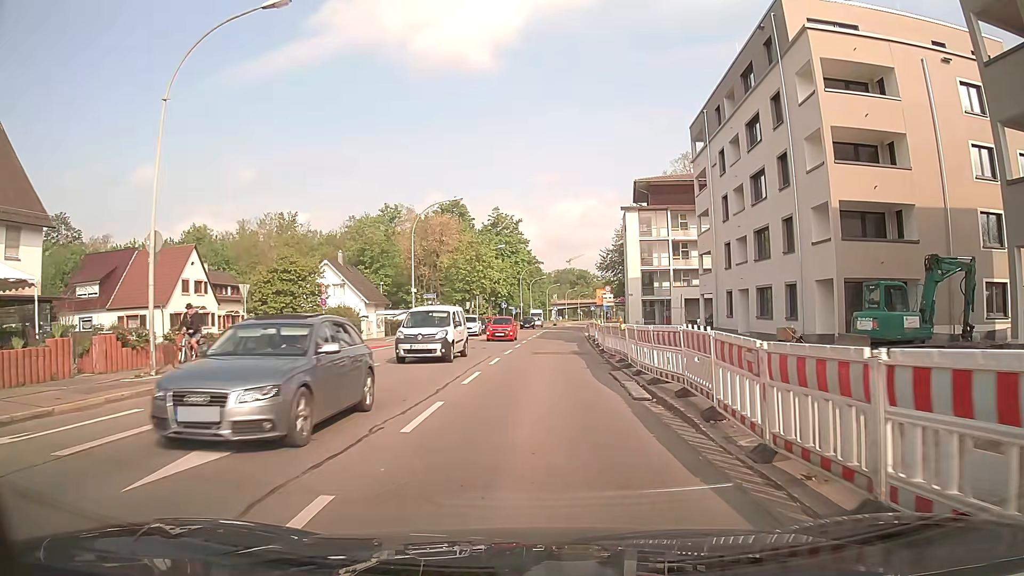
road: secondary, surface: asphalt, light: Day
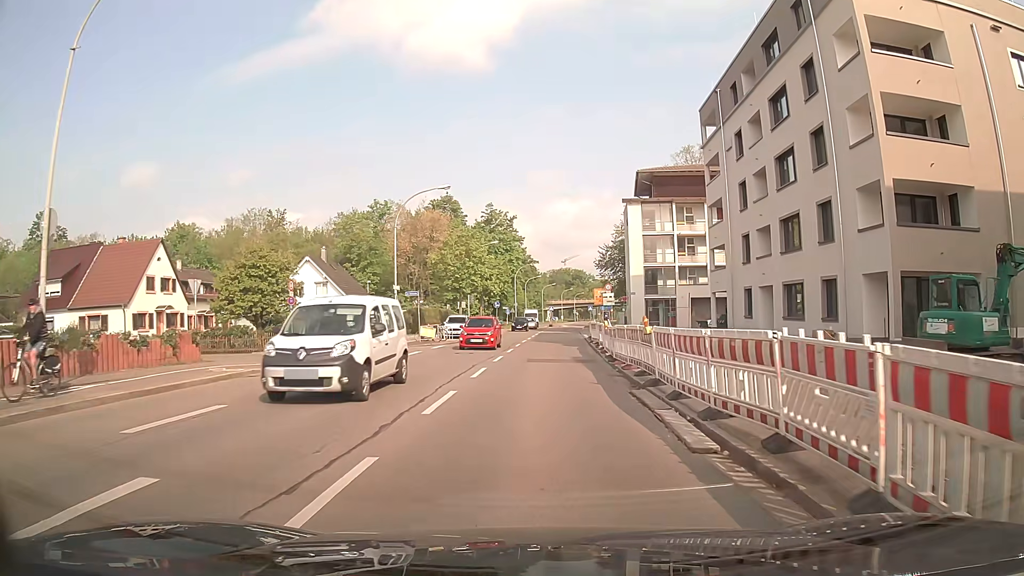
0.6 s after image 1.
(0.0, +4.5) m; +1°
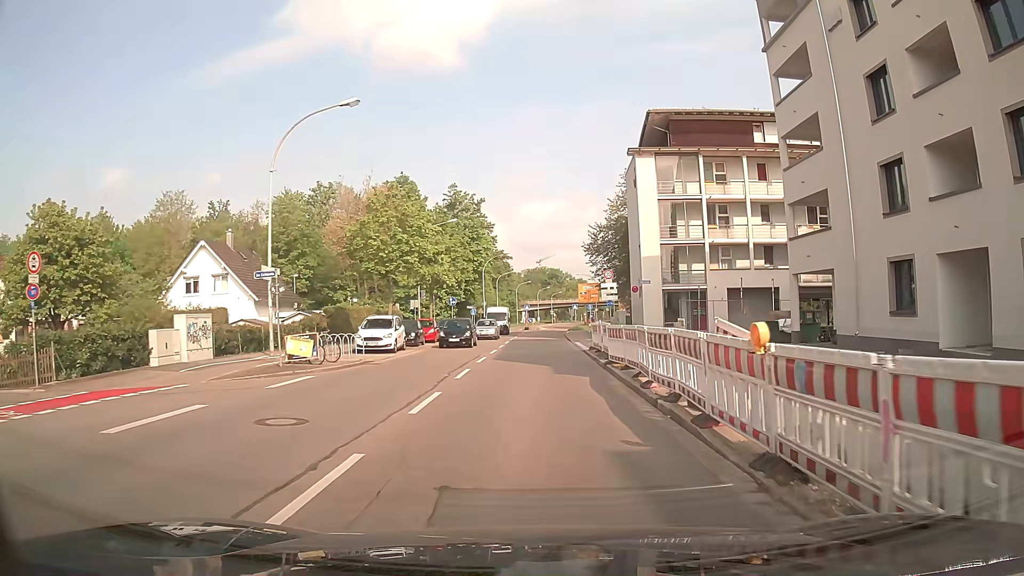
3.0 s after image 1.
(+0.4, +18.0) m; +2°
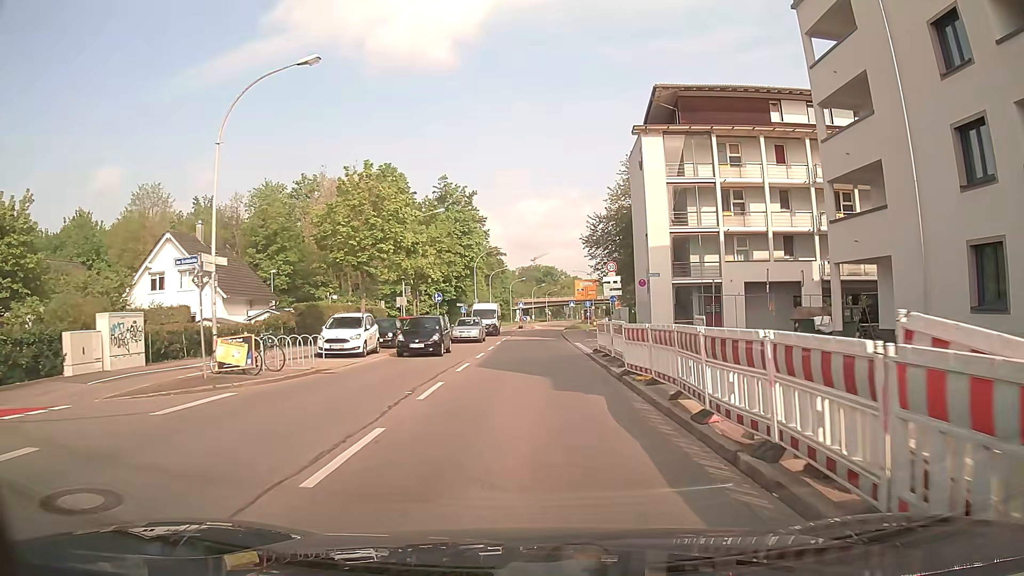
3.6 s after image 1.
(0.0, +4.5) m; 0°
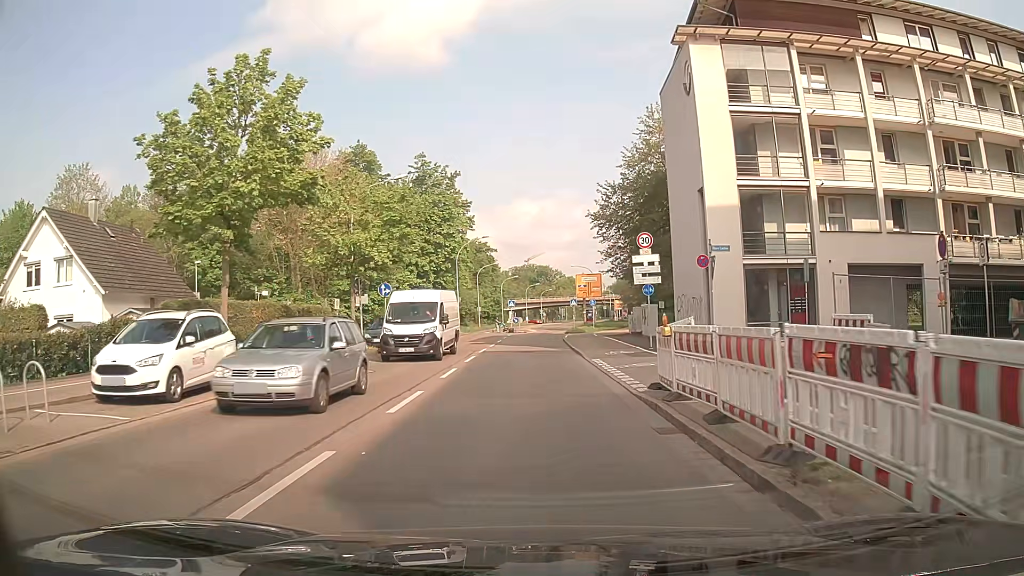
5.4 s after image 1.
(+0.1, +13.6) m; -1°
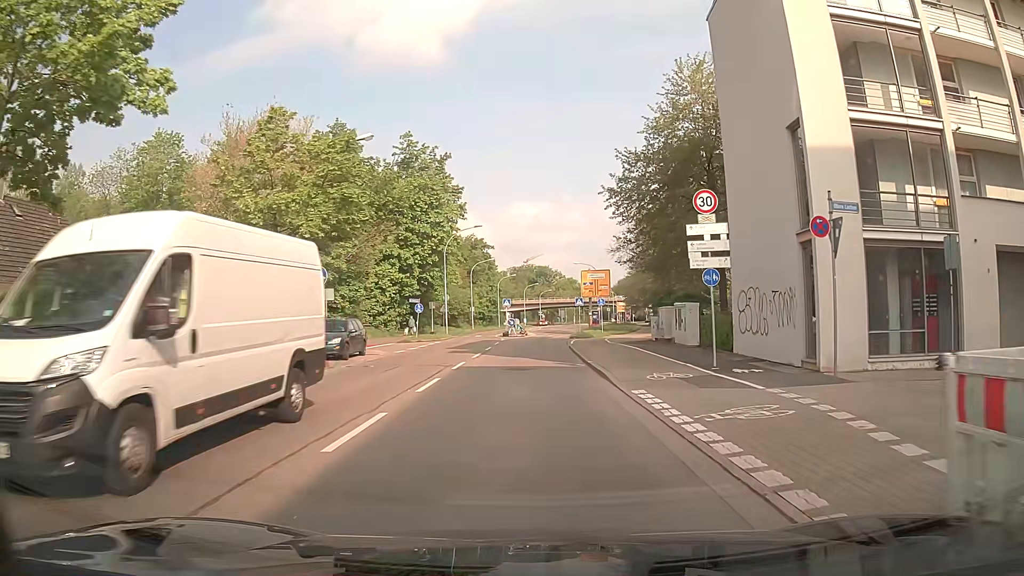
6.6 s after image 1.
(+0.2, +9.0) m; +1°
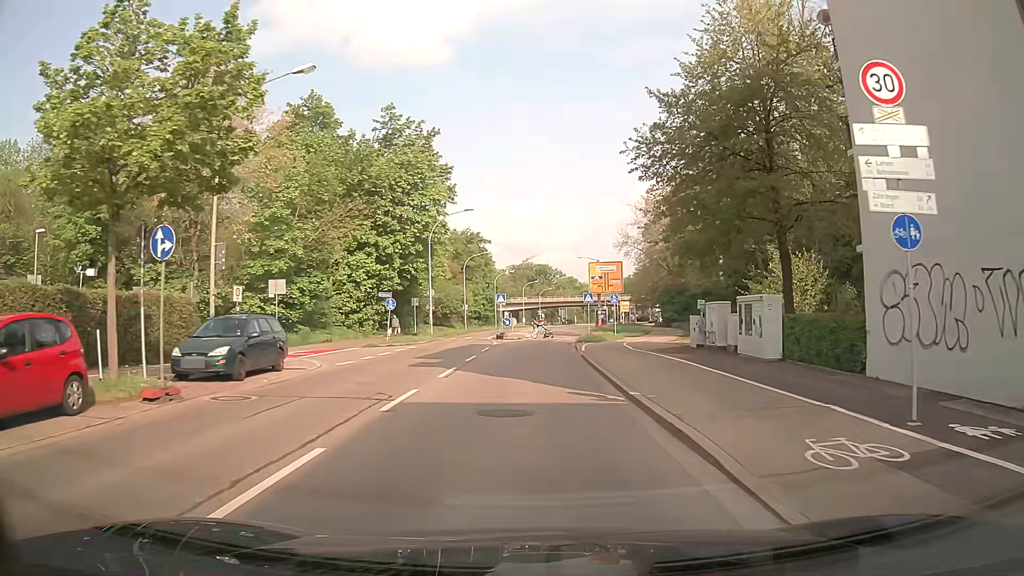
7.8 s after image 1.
(+0.1, +9.0) m; +1°
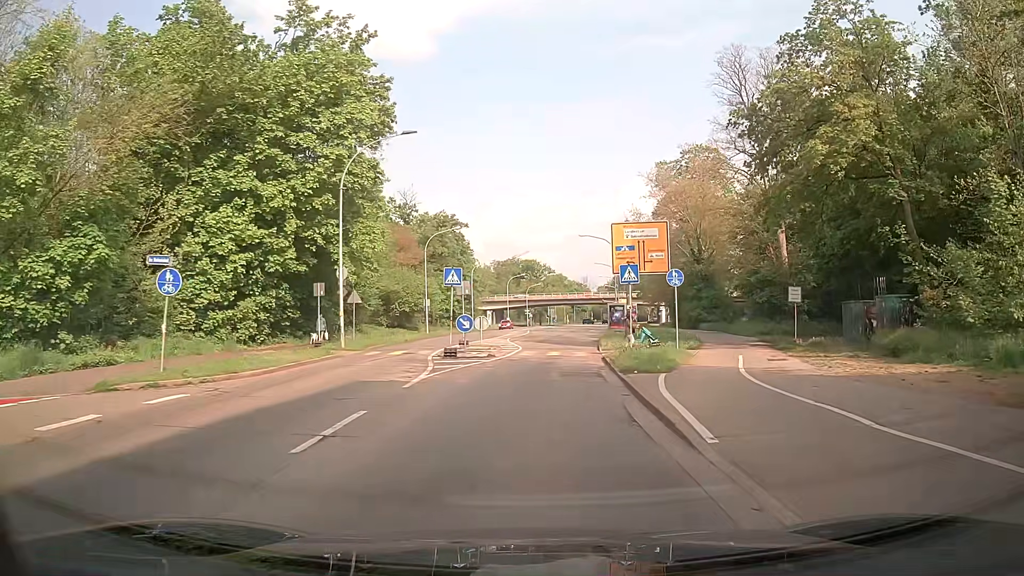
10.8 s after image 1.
(+0.3, +22.3) m; +2°
